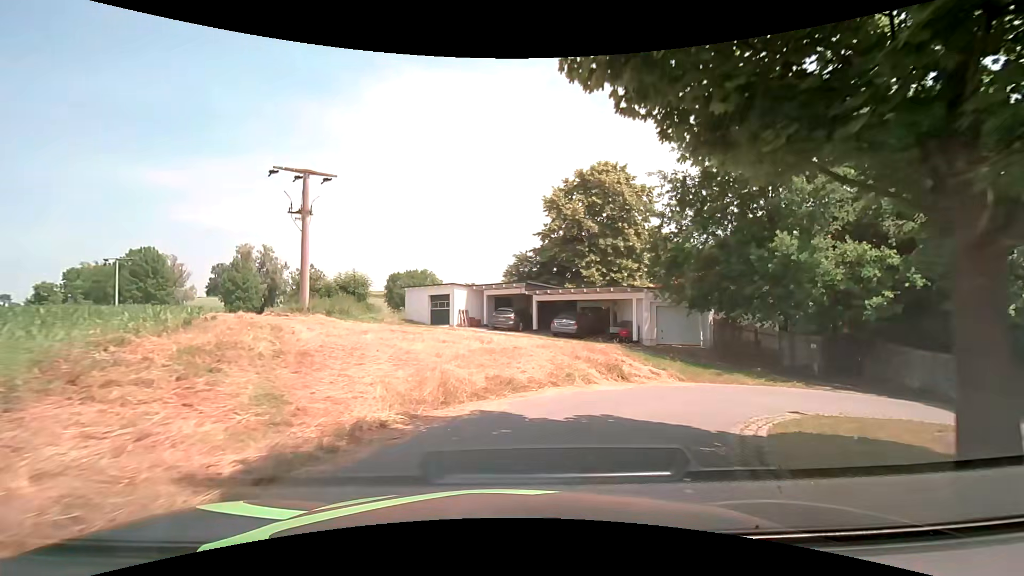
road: residential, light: Day
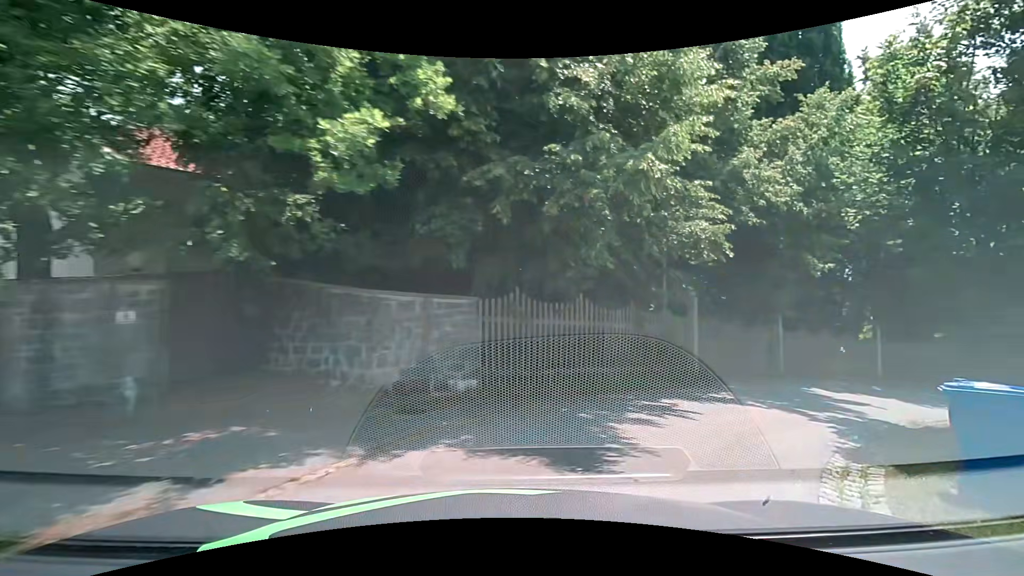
(+7.4, +13.9) m; +66°
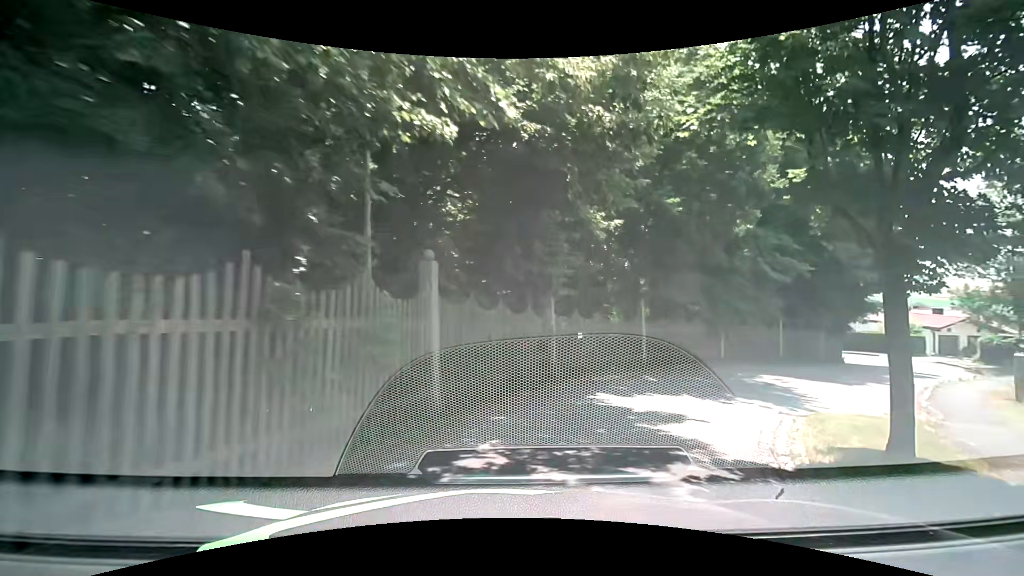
(+1.6, +6.5) m; +26°
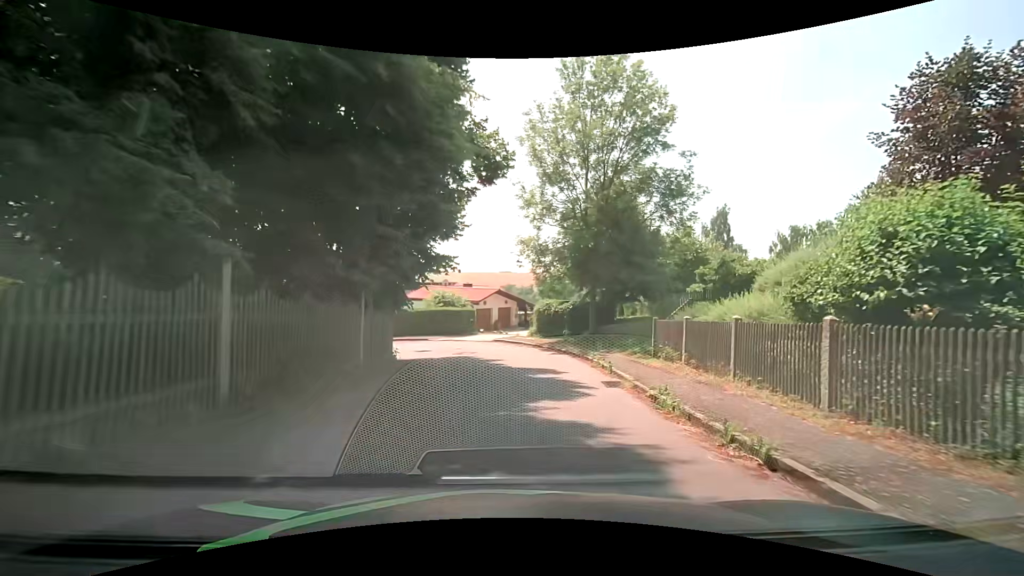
(+9.6, +18.4) m; +48°
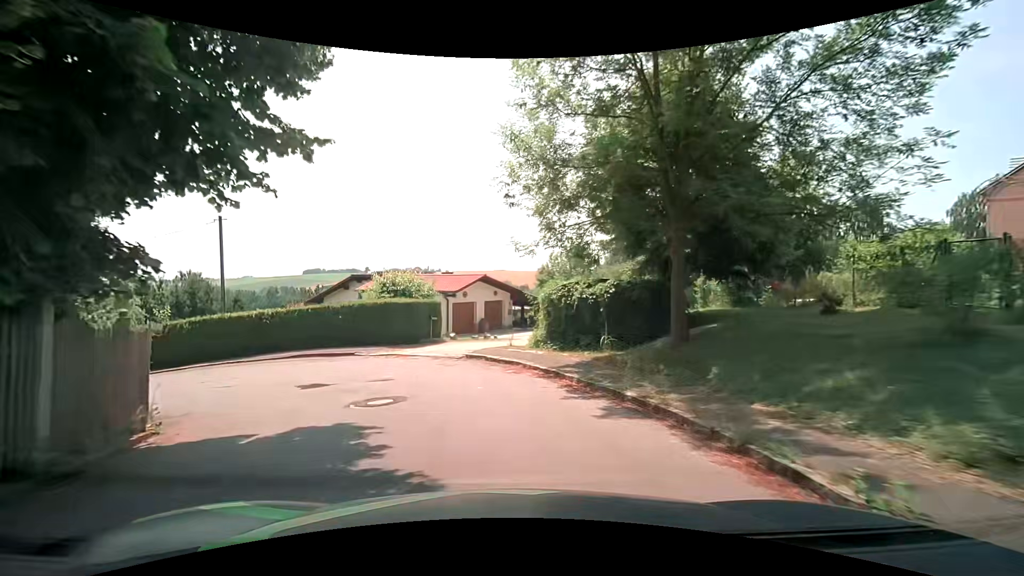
(+0.3, +13.5) m; +1°
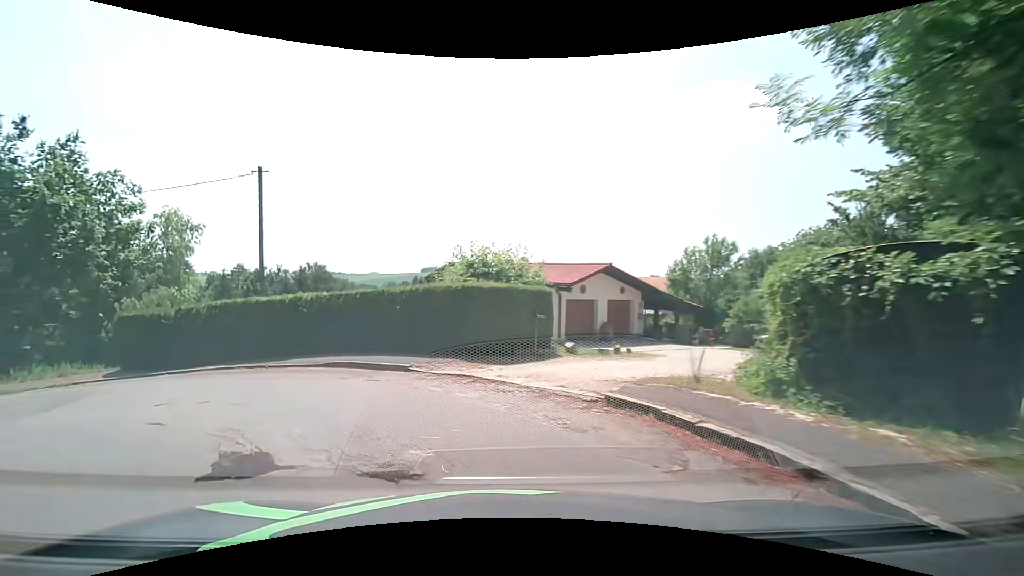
(-0.8, +8.0) m; -14°
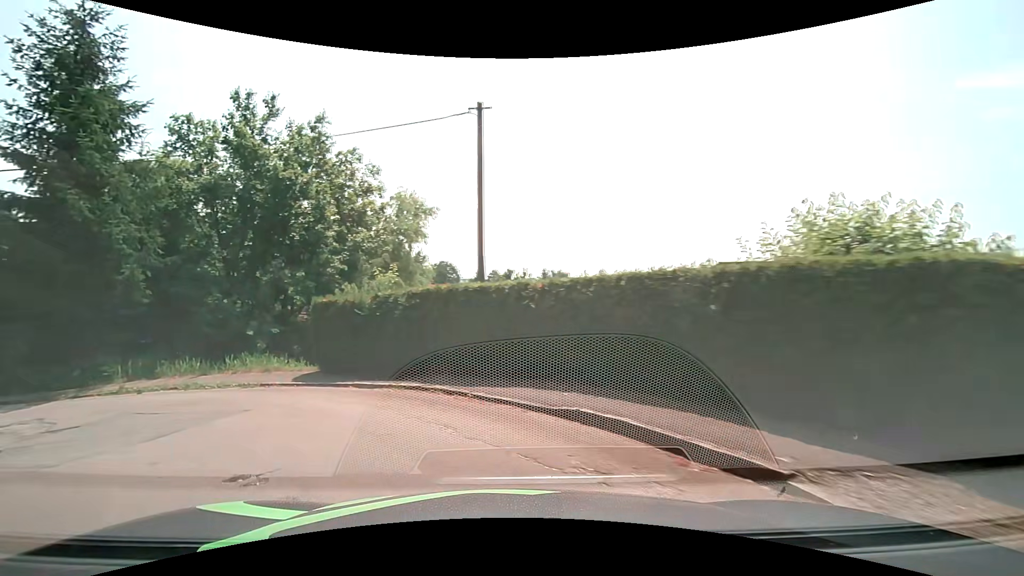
(-1.5, +6.9) m; -27°
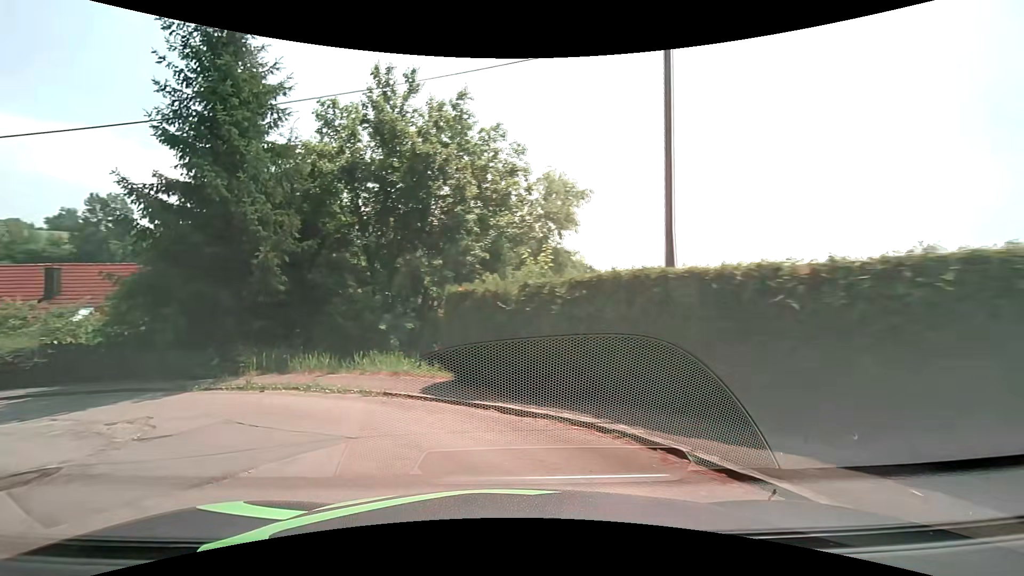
(-0.4, +3.3) m; -16°
